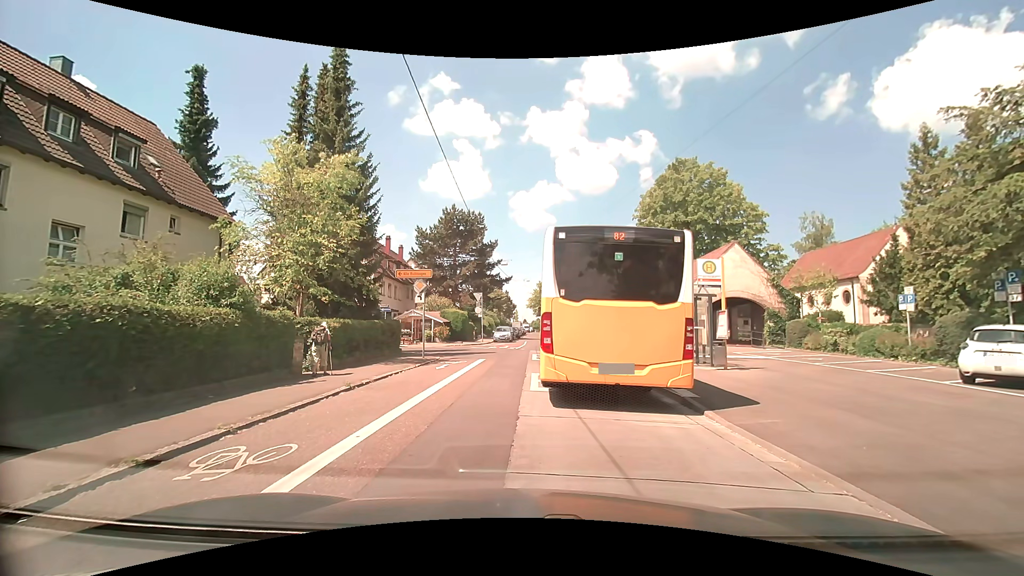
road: tertiary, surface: asphalt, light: Day
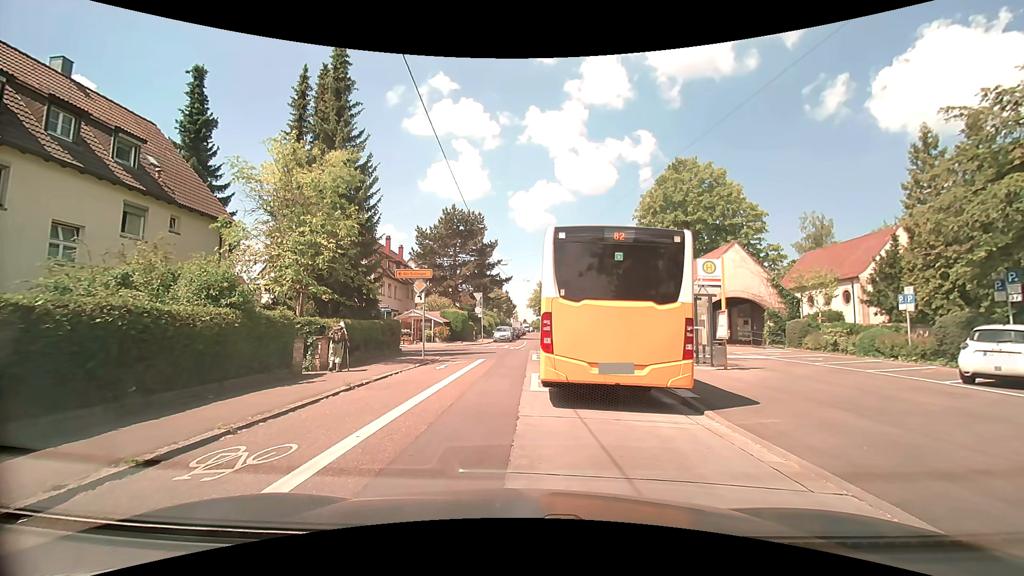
(0.0, 0.0) m; 0°
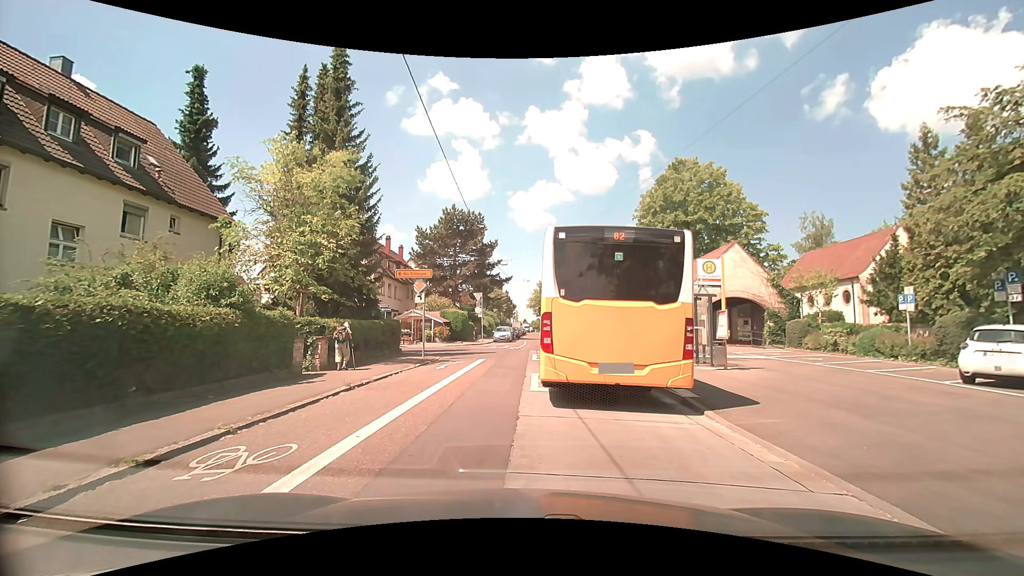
(0.0, 0.0) m; 0°
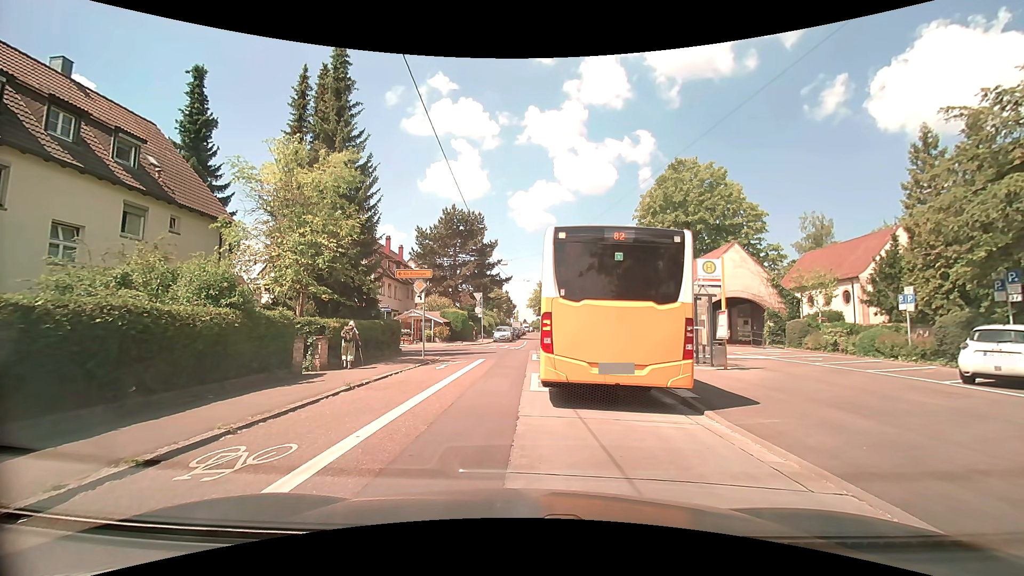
(0.0, 0.0) m; 0°
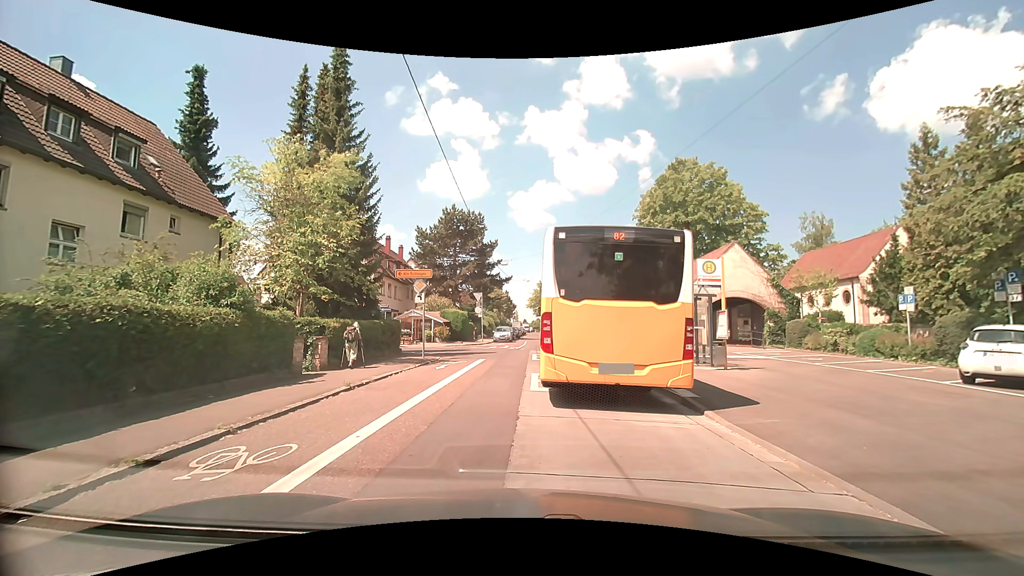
(0.0, 0.0) m; 0°
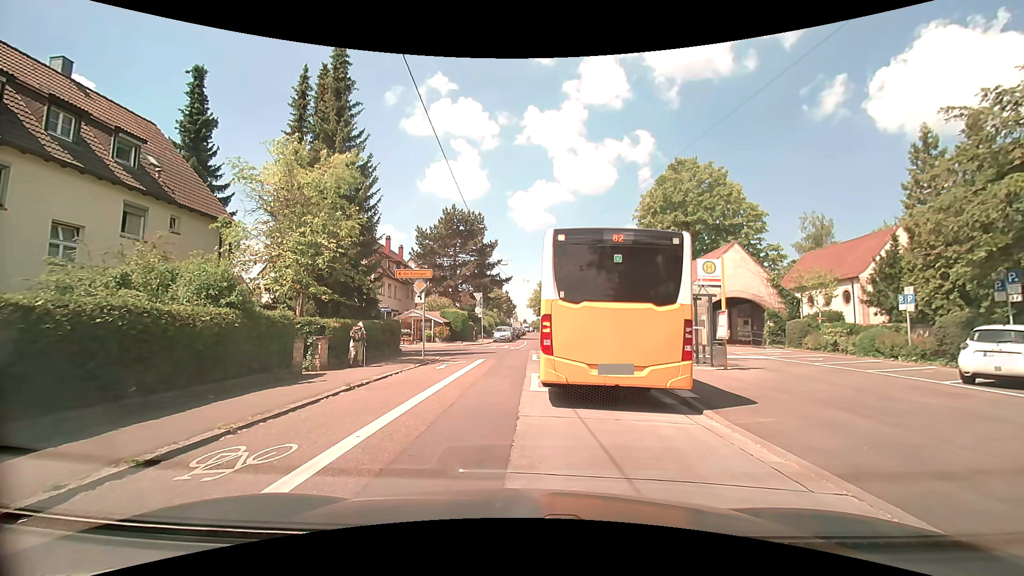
(0.0, 0.0) m; 0°
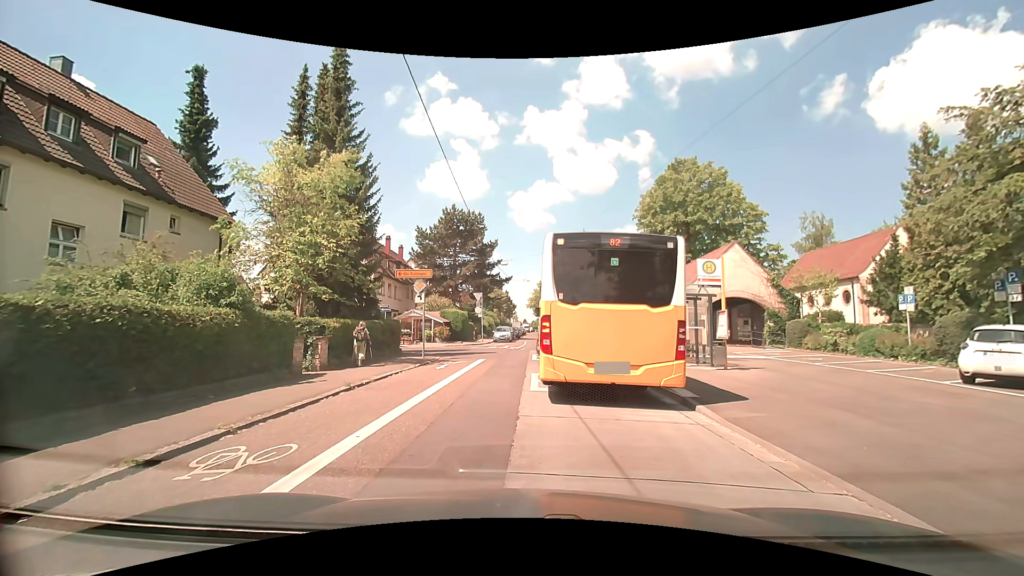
(0.0, 0.0) m; 0°
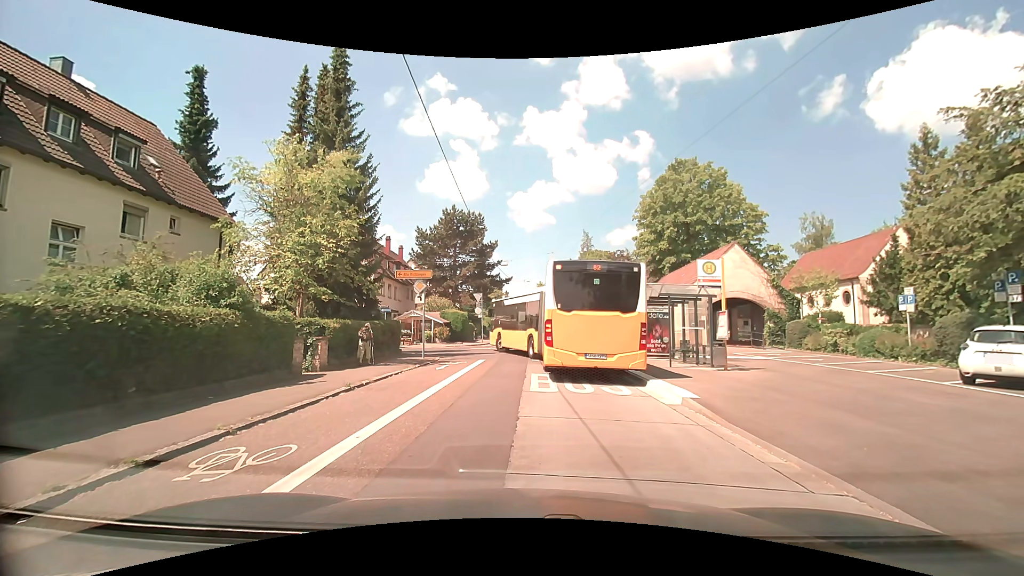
(0.0, 0.0) m; 0°
